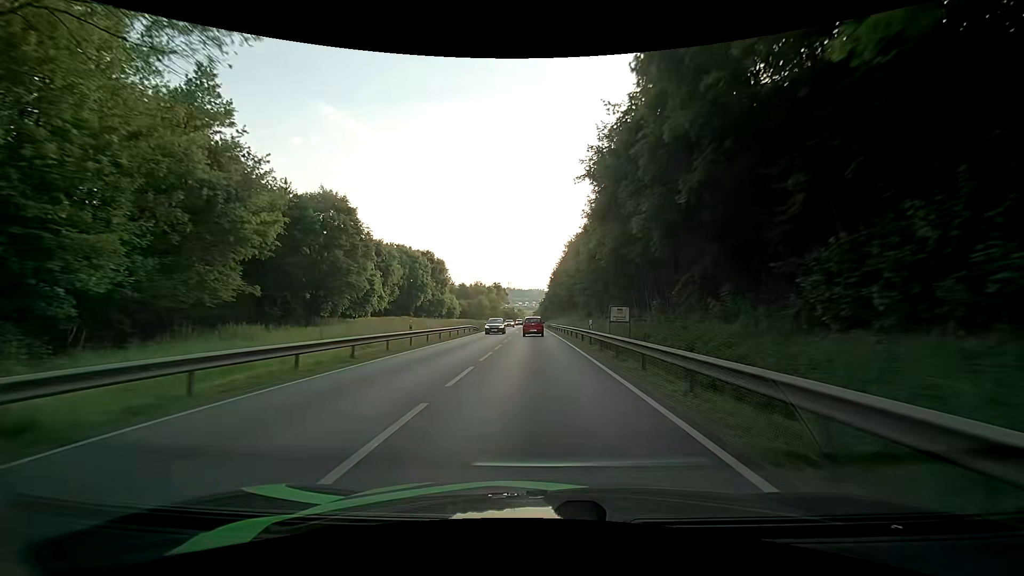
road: primary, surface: asphalt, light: Day
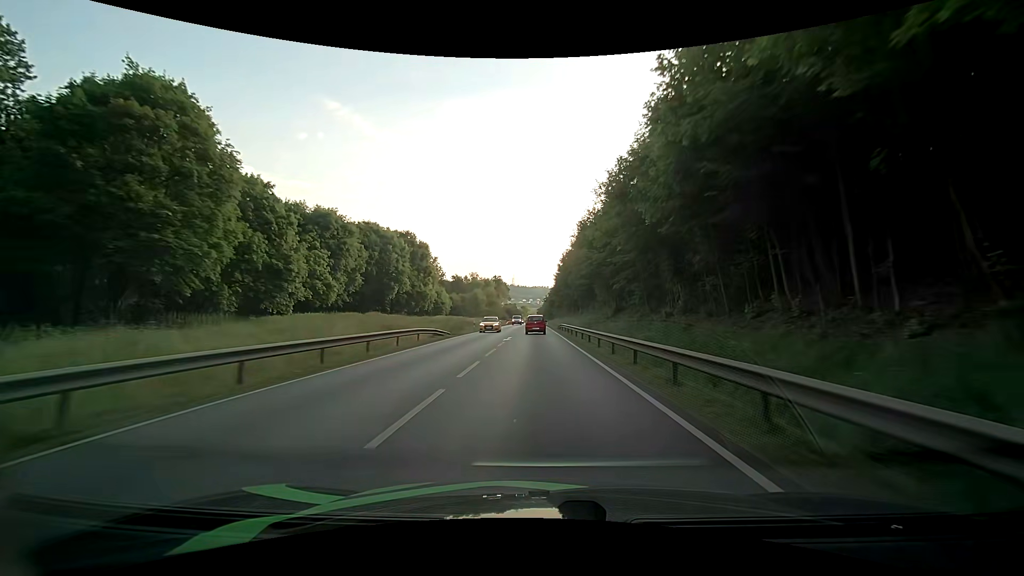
(-0.2, +22.7) m; -1°
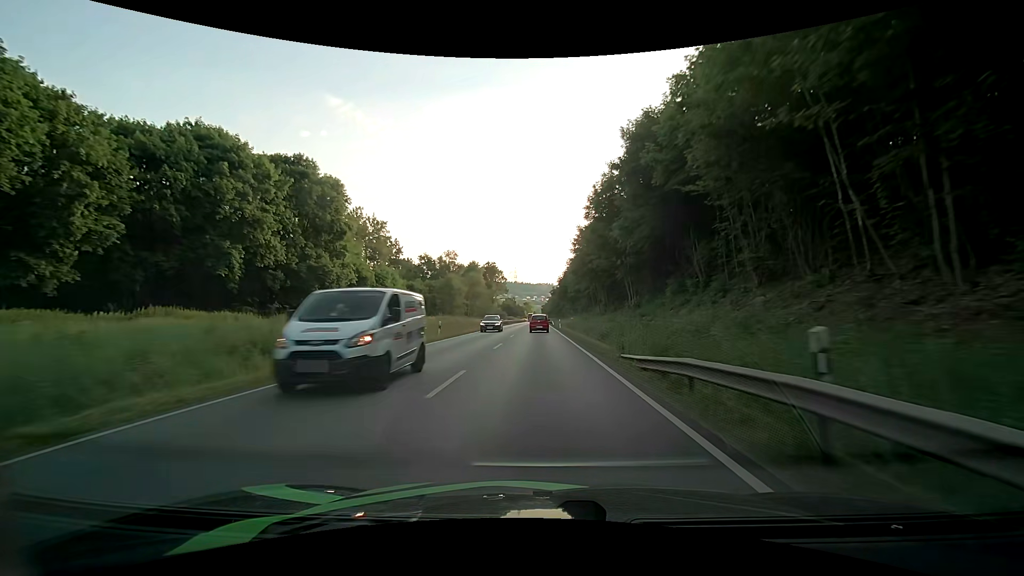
(0.0, +45.6) m; -1°
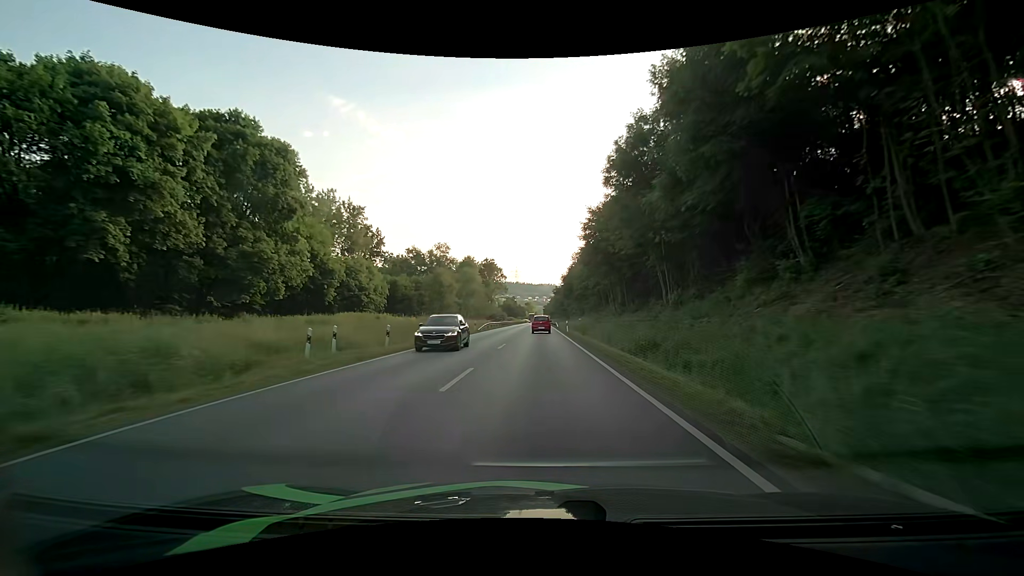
(0.0, +11.4) m; 0°
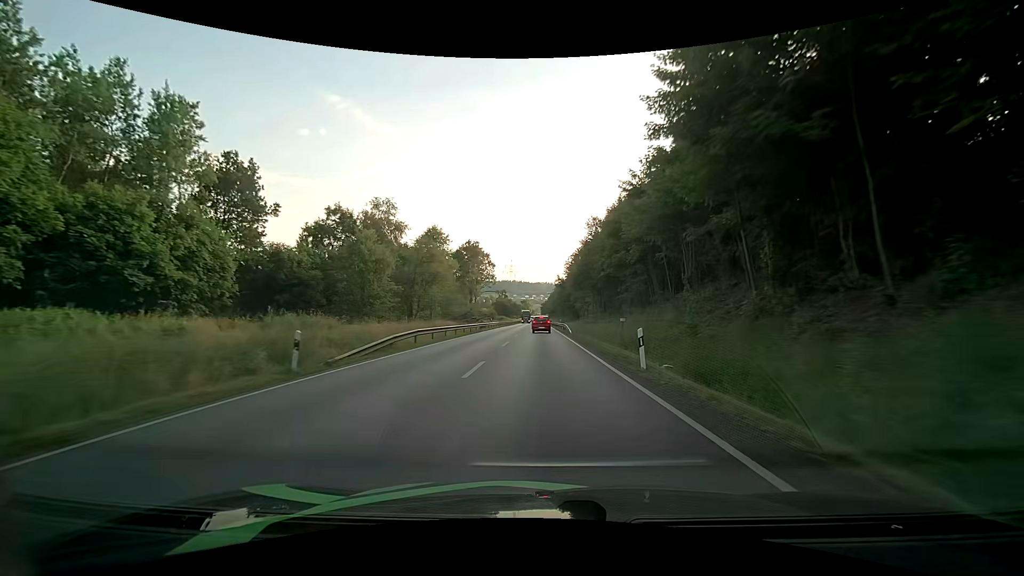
(0.0, +34.5) m; +1°
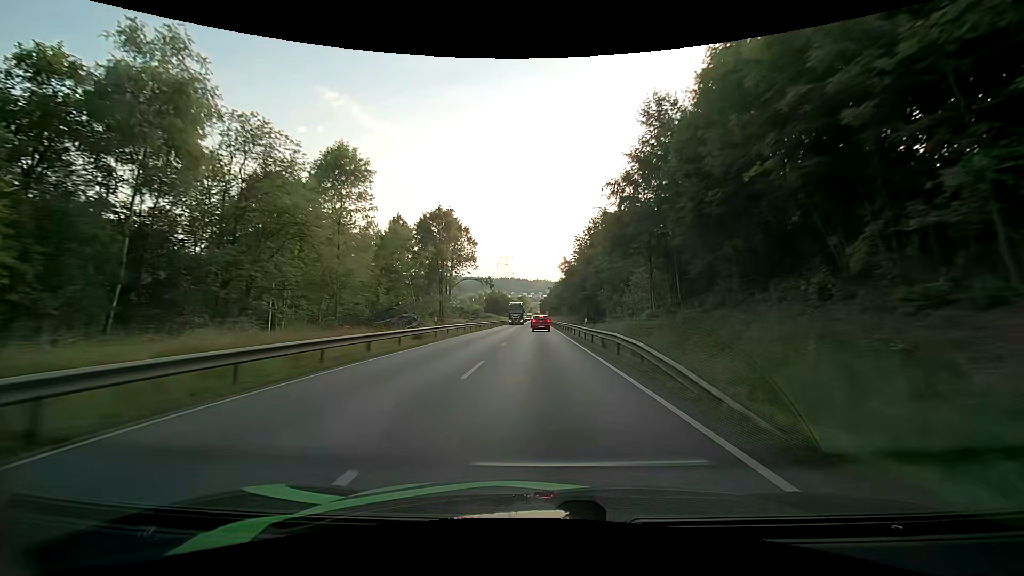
(-0.2, +35.0) m; 0°
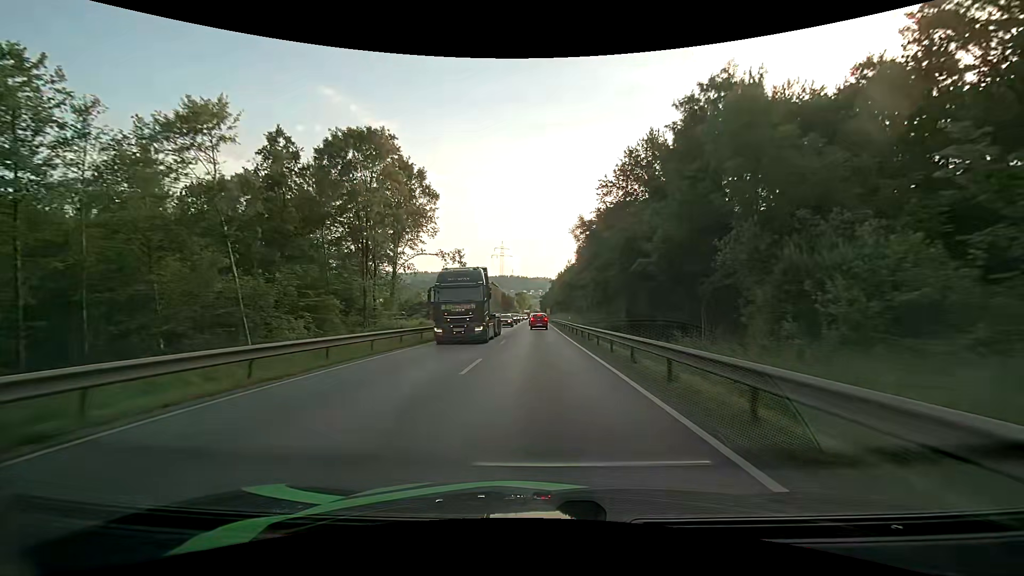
(0.0, +35.4) m; 0°
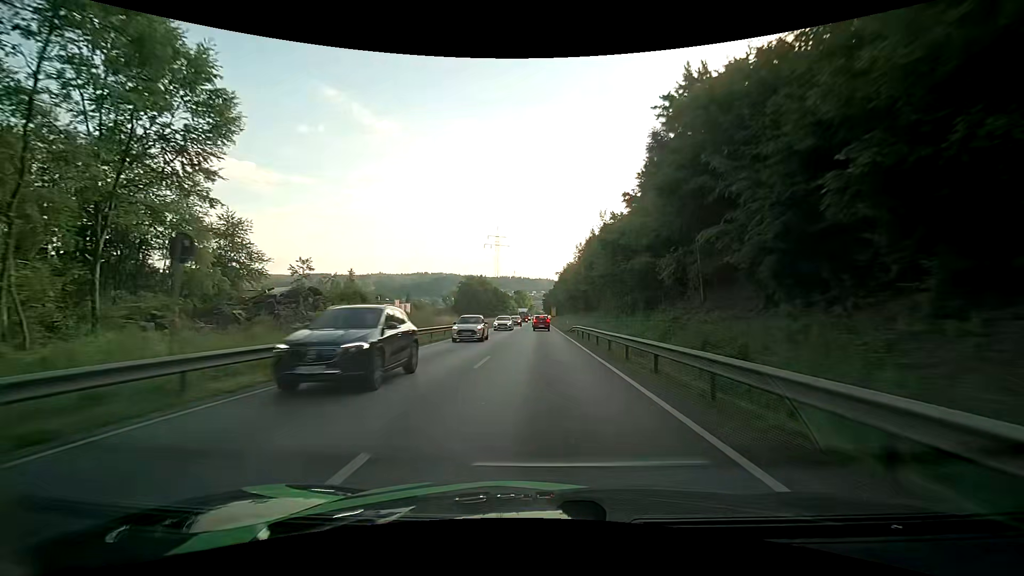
(-0.1, +46.4) m; 0°
(0, +10) (0, +20) (0, +30) (0, +40) (0, +50) (0, +60) (0, +70) (+1, +80) (+1, +90) (+1, +100) m
